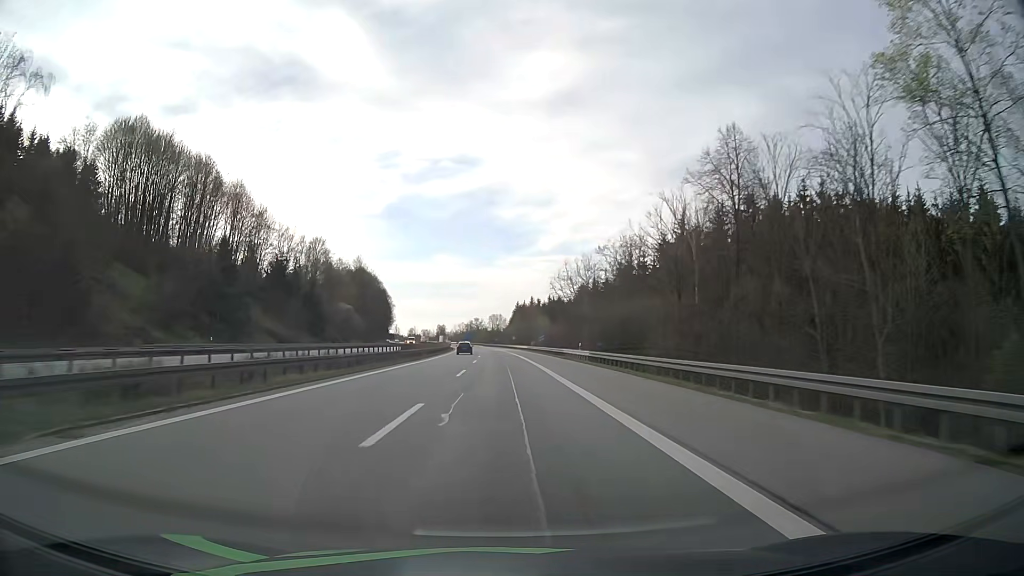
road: motorway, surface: asphalt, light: Day
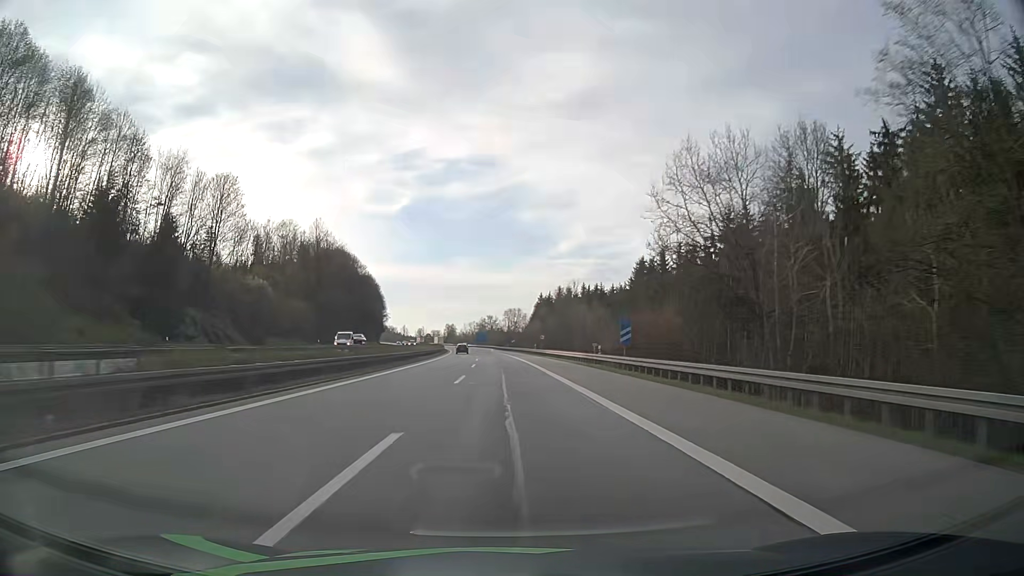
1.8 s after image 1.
(-0.8, +59.4) m; -1°
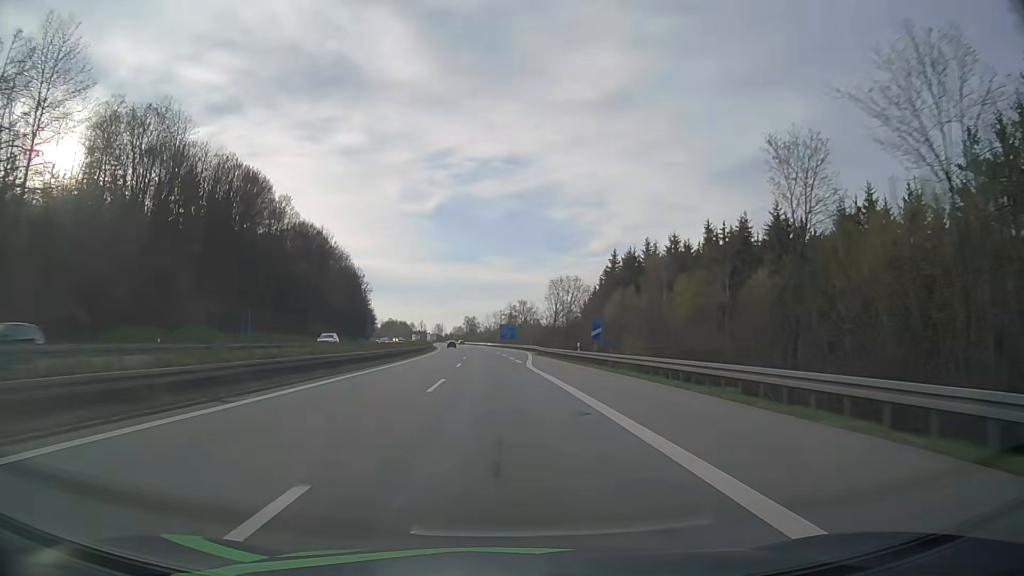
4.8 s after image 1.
(-2.2, +94.8) m; -3°
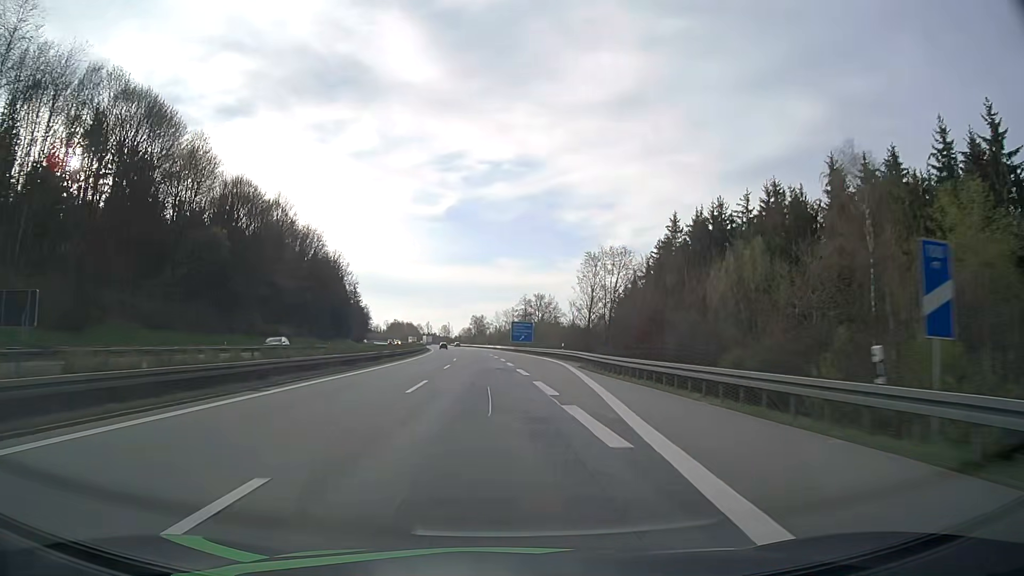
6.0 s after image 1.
(-0.3, +36.1) m; -1°
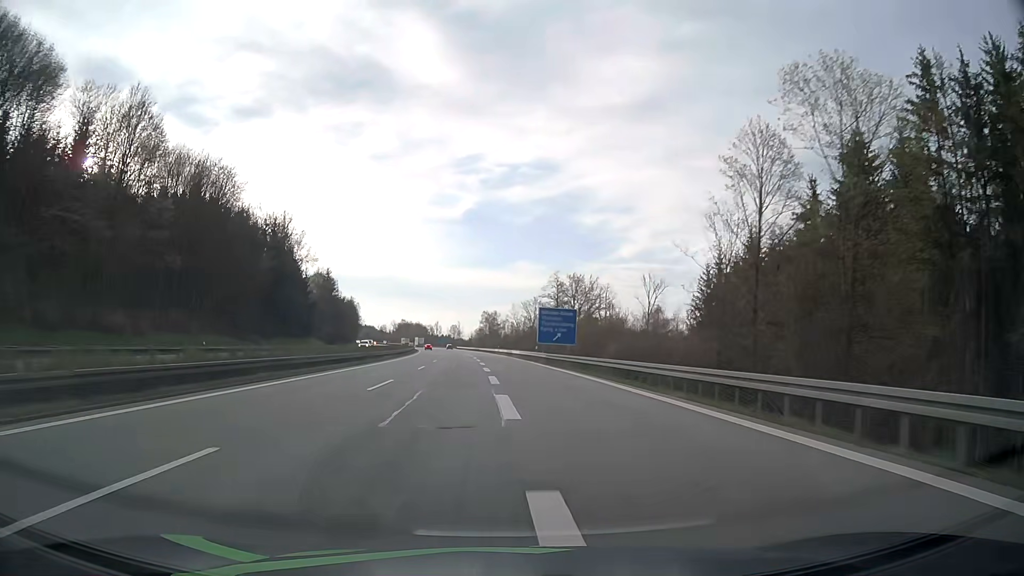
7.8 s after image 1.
(-0.5, +53.0) m; -1°
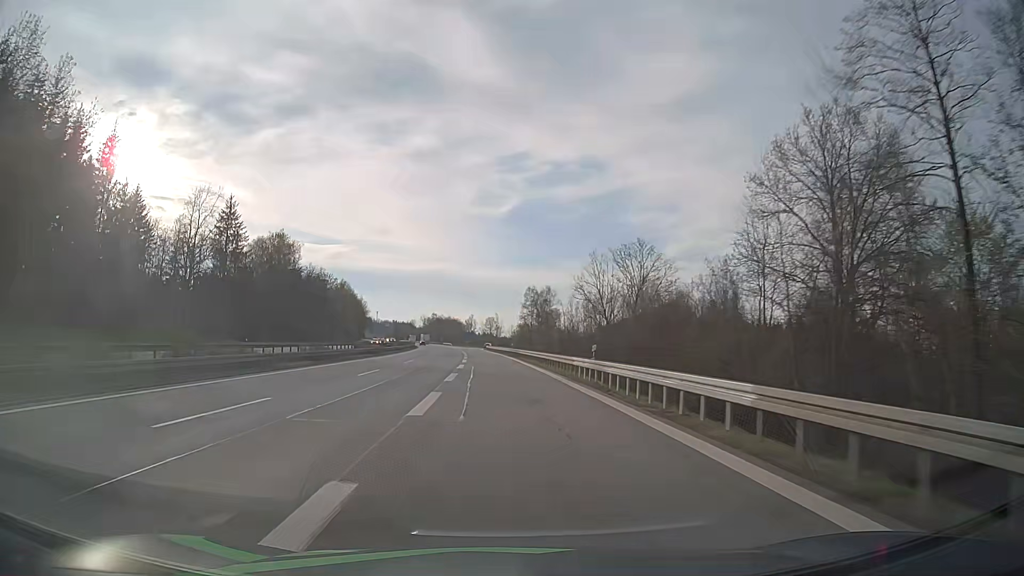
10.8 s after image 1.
(-2.7, +83.7) m; -4°
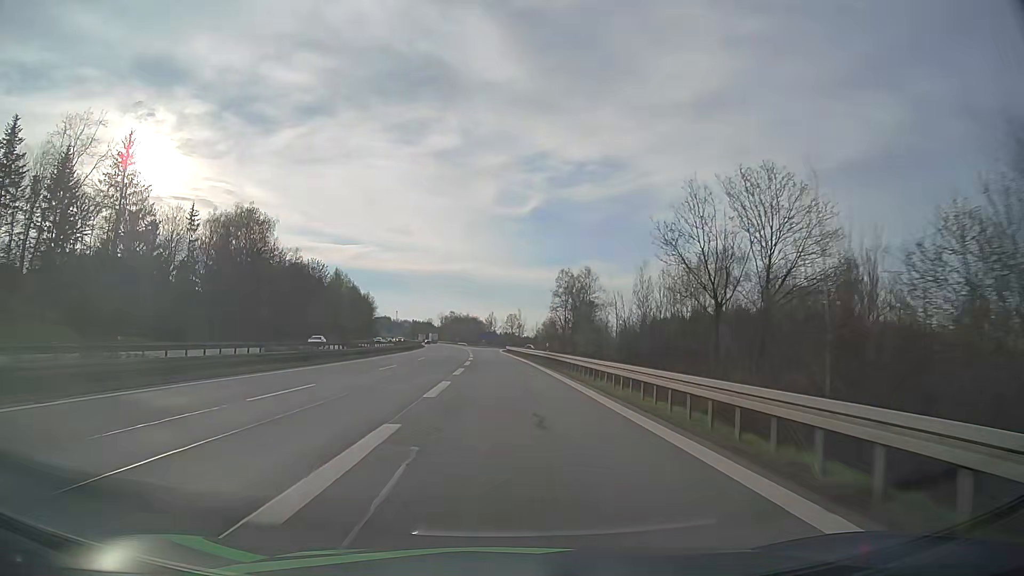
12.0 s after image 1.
(-0.5, +31.3) m; -2°
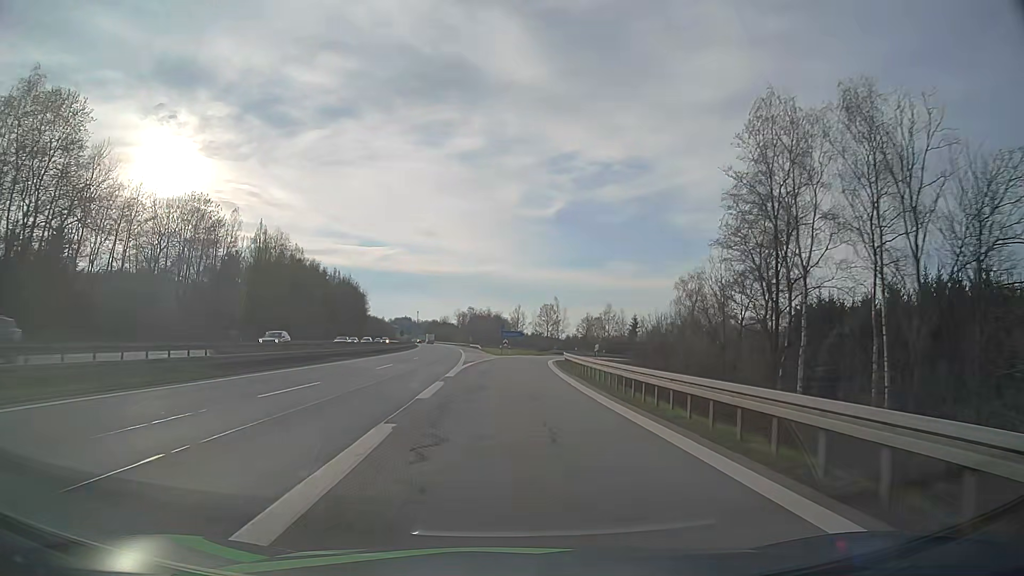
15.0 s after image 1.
(-2.0, +71.7) m; -2°
(0, +10) (0, +20) (0, +30) (+1, +40) (+1, +50) (+2, +60) (+4, +70) (+6, +80) (+8, +89) (+11, +99) m
